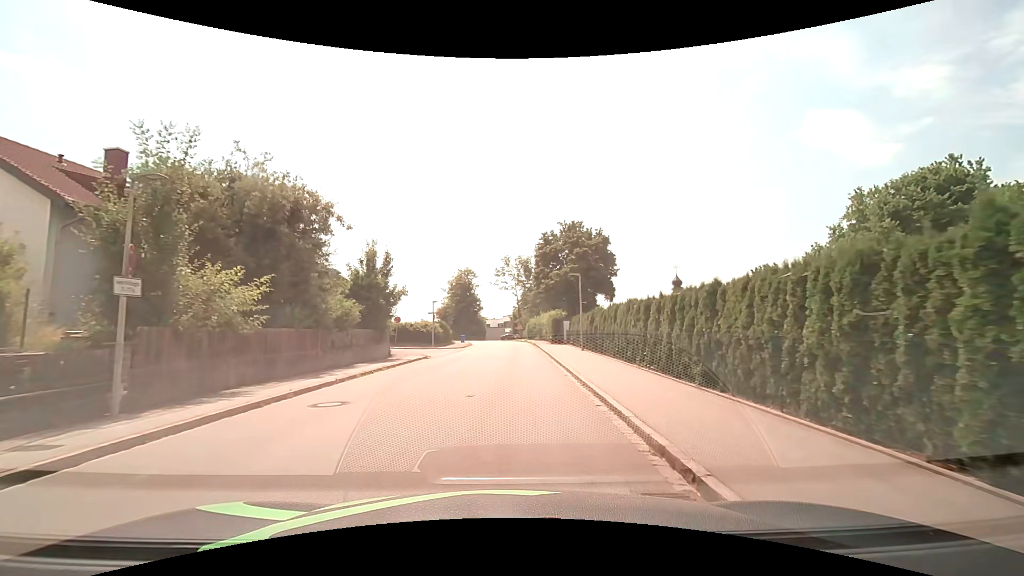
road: residential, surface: asphalt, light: Day
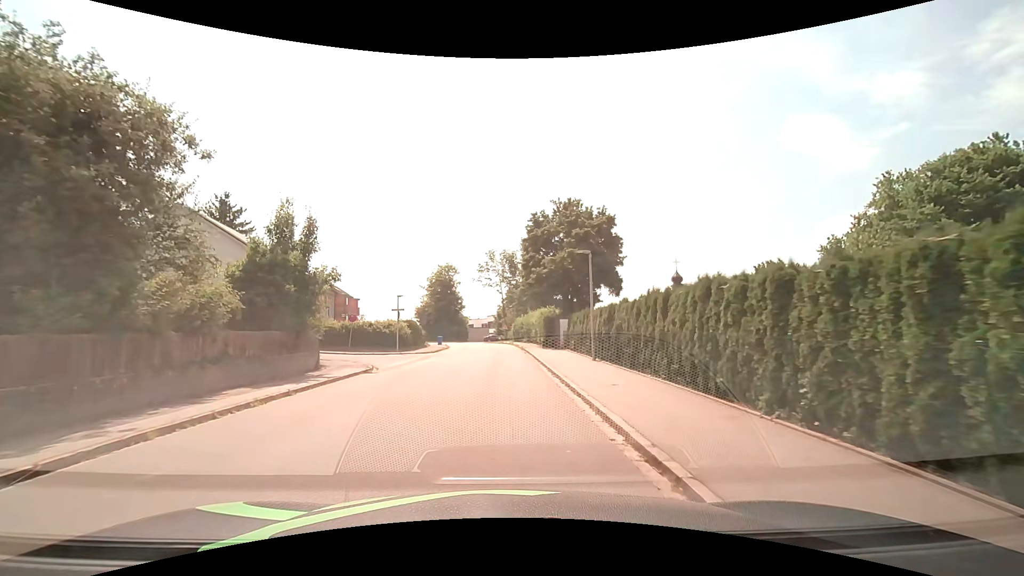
(+0.2, +8.3) m; +1°
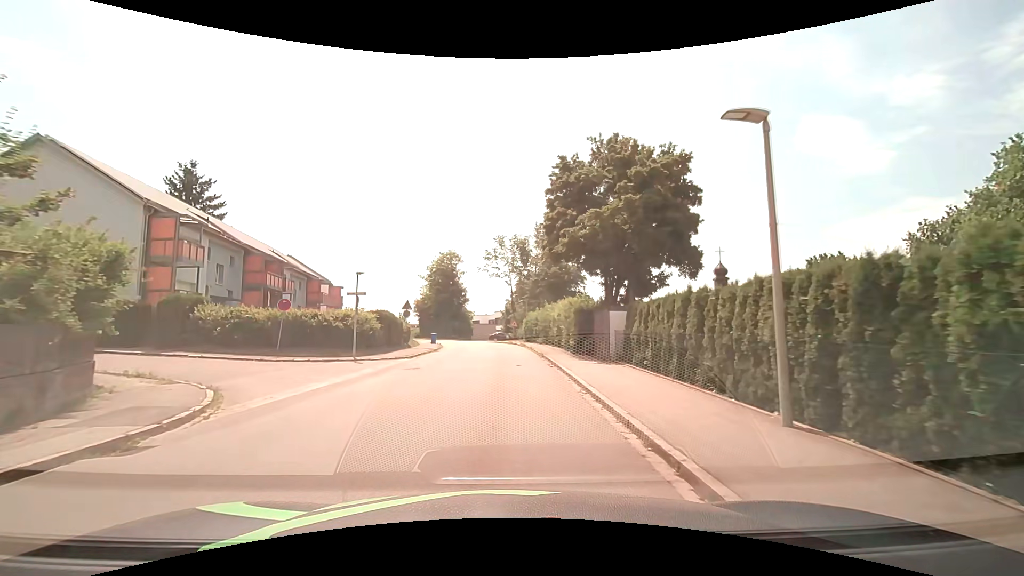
(-0.1, +12.4) m; 0°
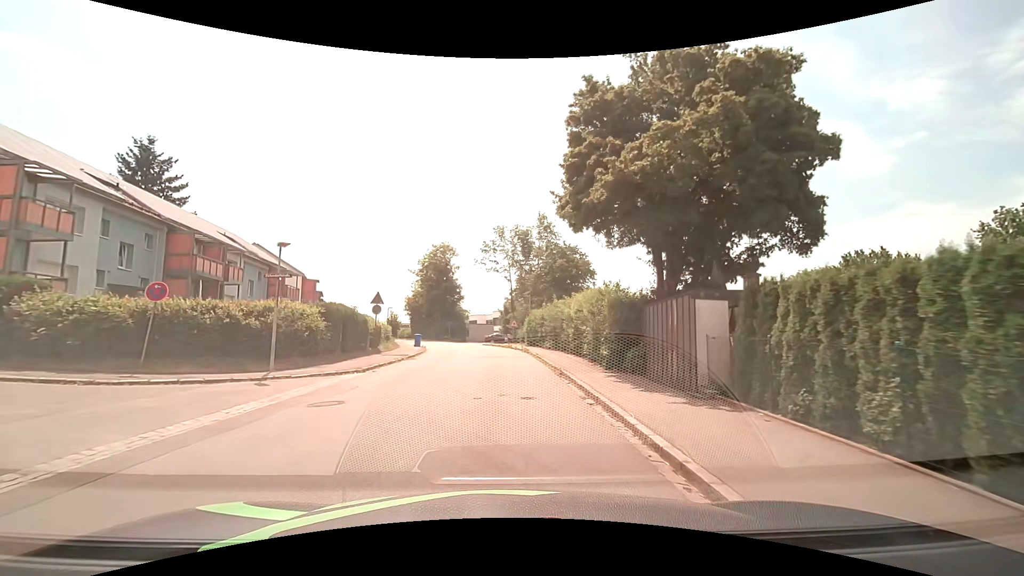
(0.0, +8.5) m; 0°
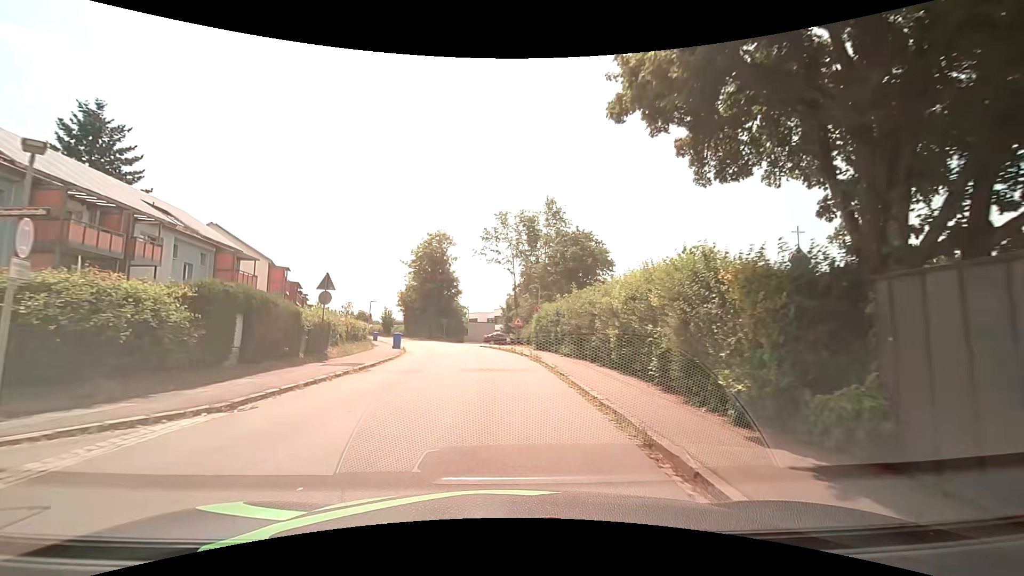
(0.0, +8.9) m; -1°
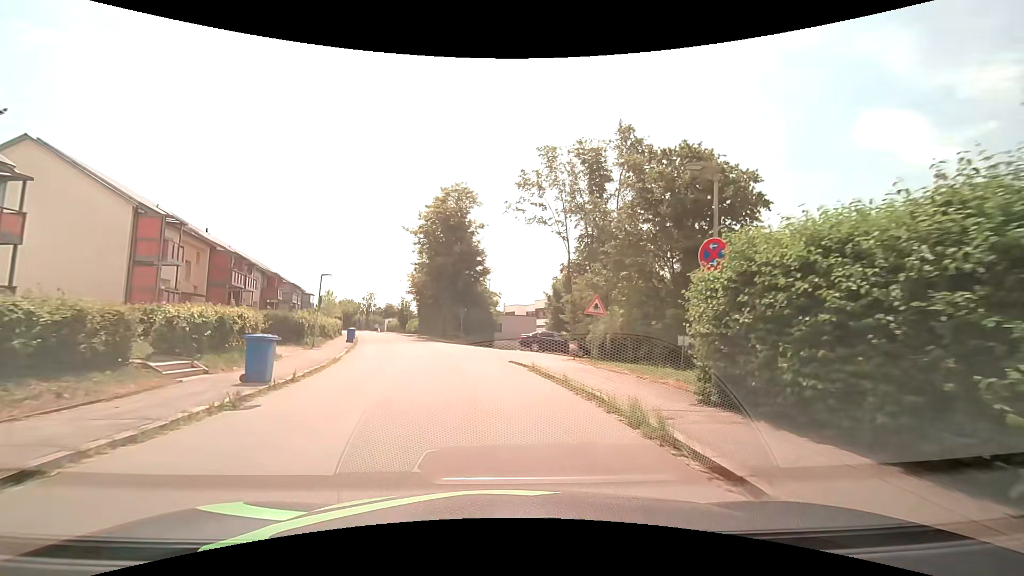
(-0.6, +23.2) m; -4°
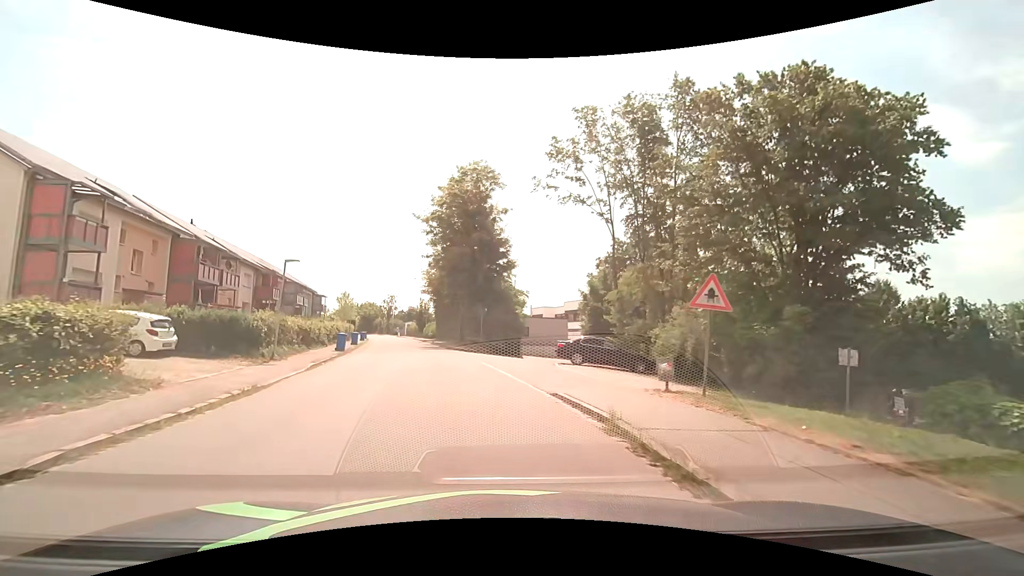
(-0.2, +8.3) m; -3°
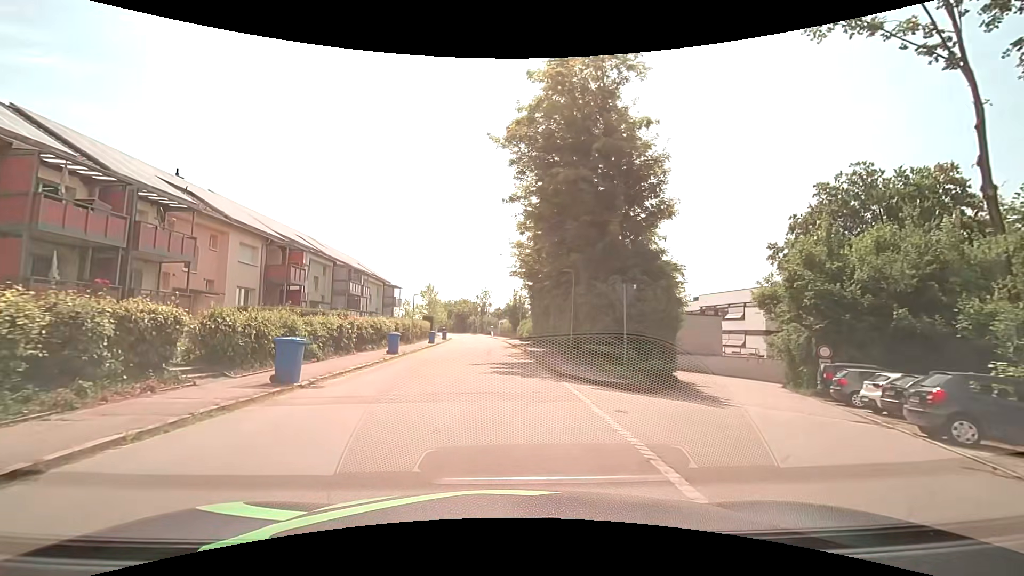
(-1.9, +19.6) m; -11°
(0, +10) (-1, +20) (-1, +30) (-1, +40) (-2, +50) (-2, +60) (-3, +70) (-4, +80) (-5, +90) (-6, +100) m
